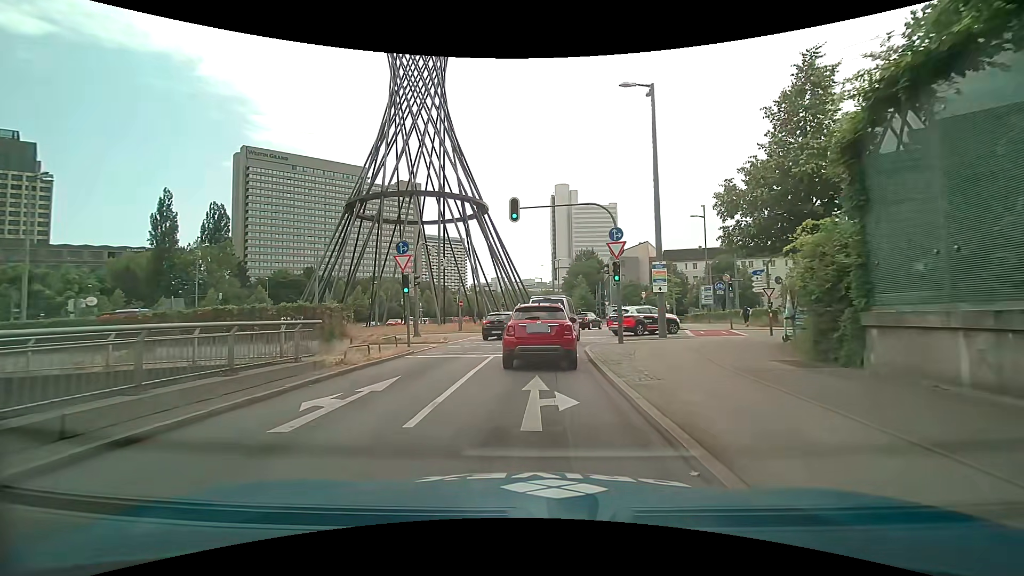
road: trunk_link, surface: asphalt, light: Day
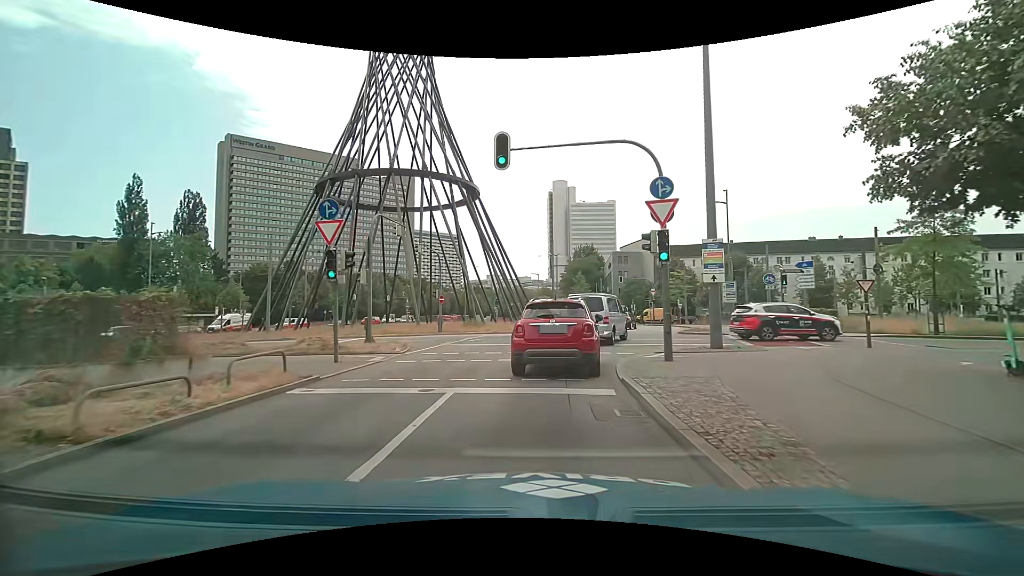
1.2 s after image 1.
(0.0, +7.6) m; 0°
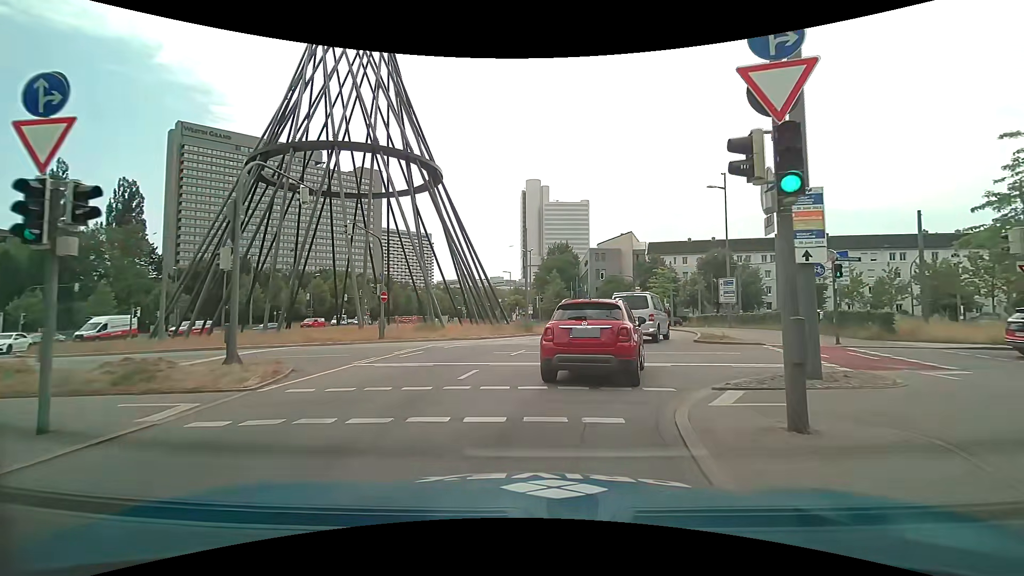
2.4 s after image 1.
(+0.1, +7.3) m; +2°
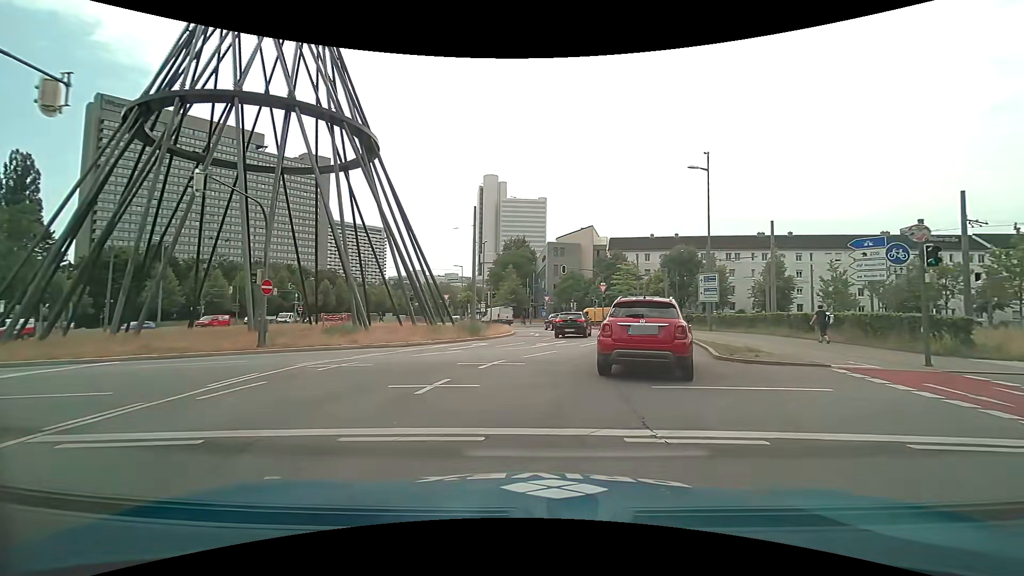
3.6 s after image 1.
(+0.3, +7.5) m; +5°
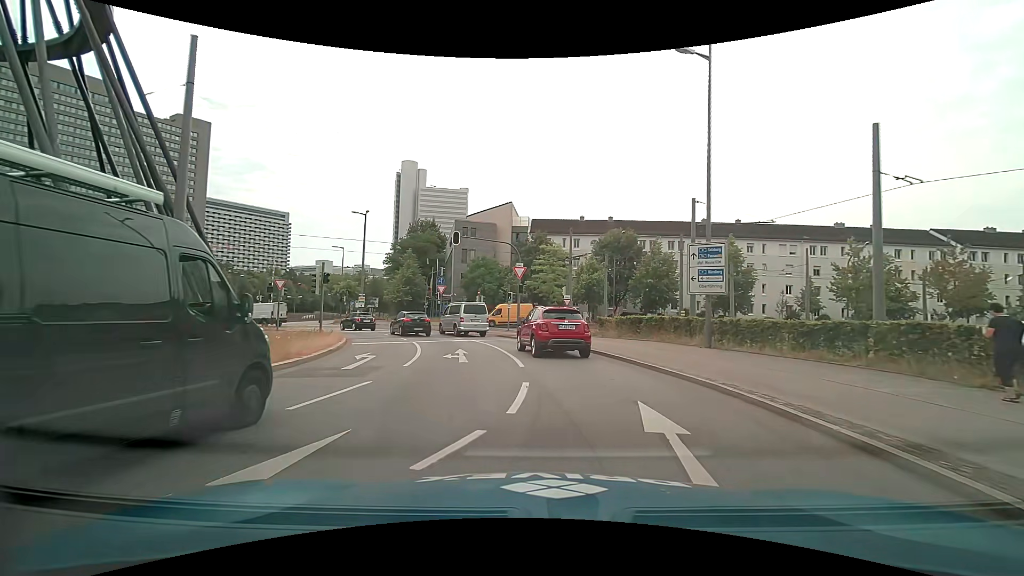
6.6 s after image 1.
(+2.6, +18.4) m; +10°
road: primary
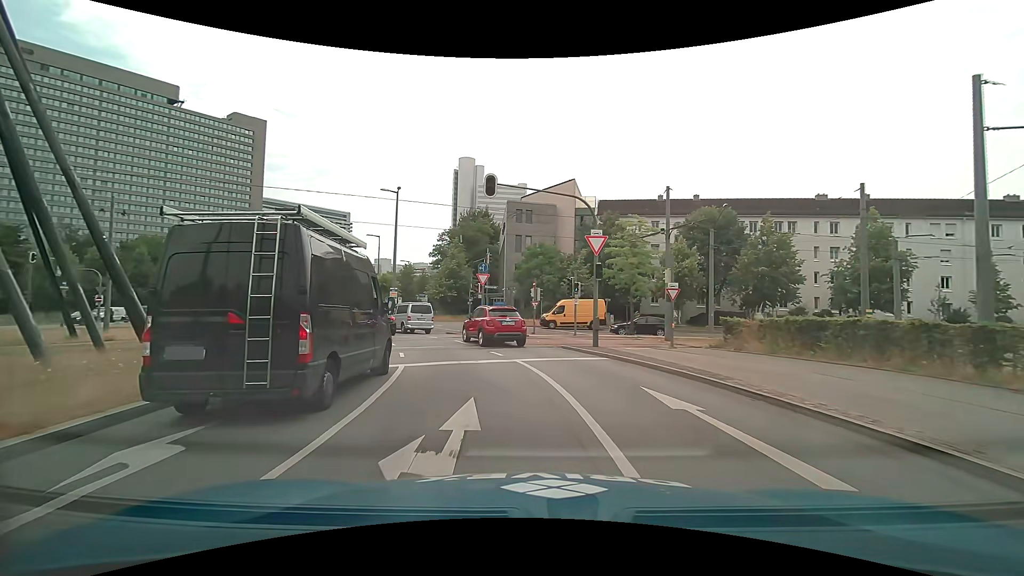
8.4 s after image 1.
(-0.7, +11.5) m; -8°
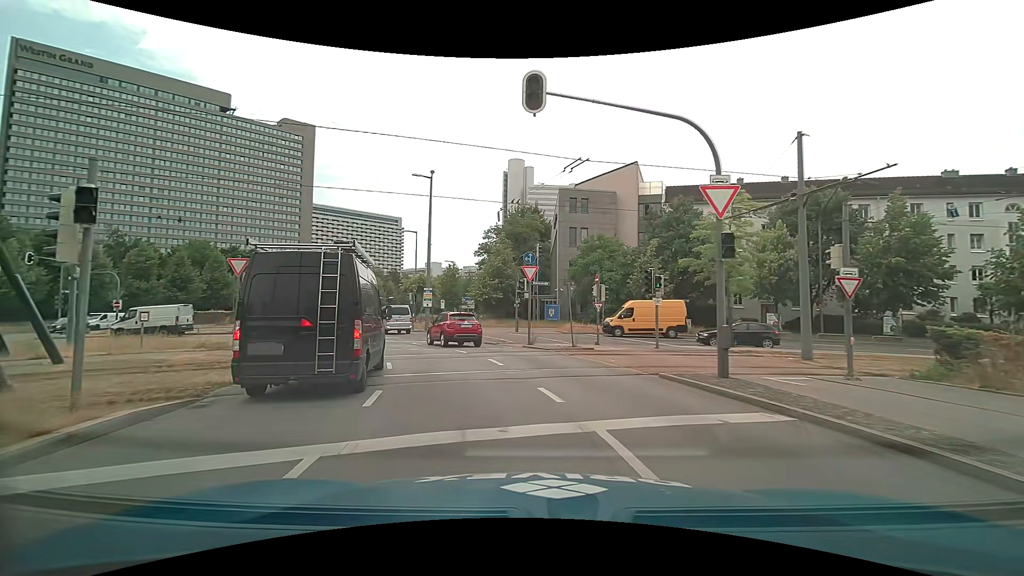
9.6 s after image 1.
(-0.2, +7.4) m; -4°
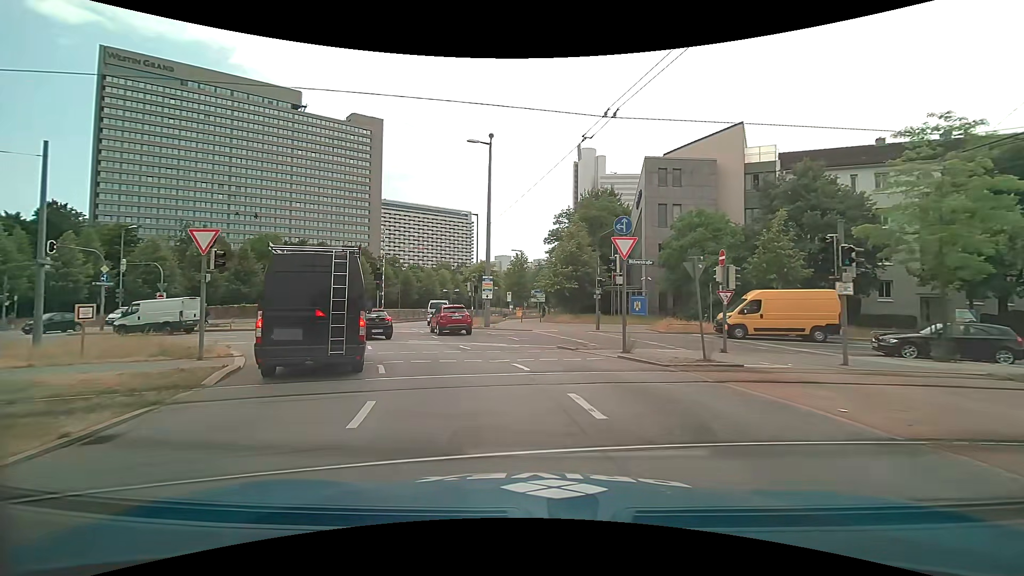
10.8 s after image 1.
(-0.6, +7.4) m; -8°
(-1, +10) (-4, +19) (-10, +27) (-19, +32) (-29, +32) (-39, +32) (-49, +31) (-59, +30) (-69, +28) (-78, +26) m
